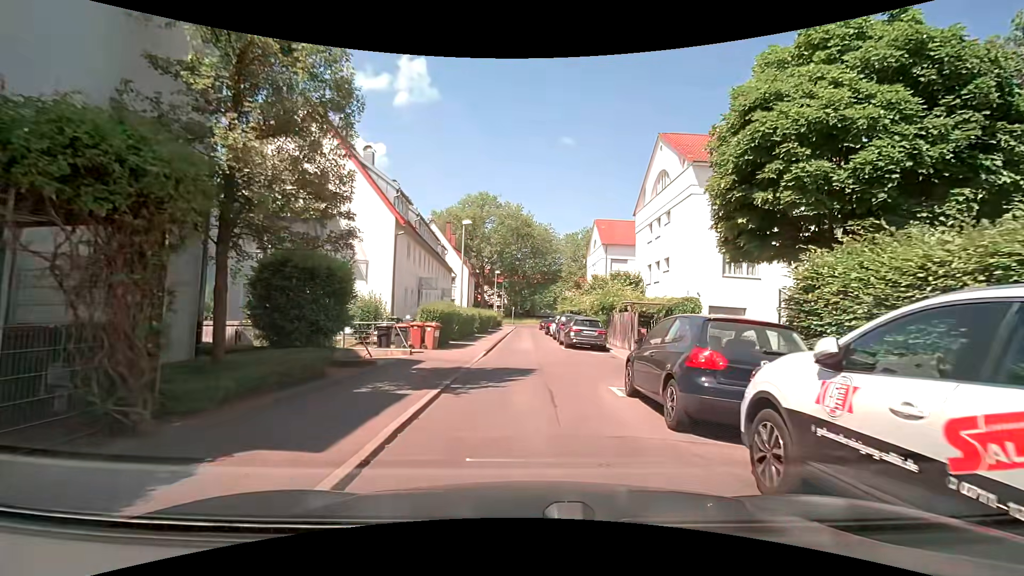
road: residential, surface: asphalt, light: Day
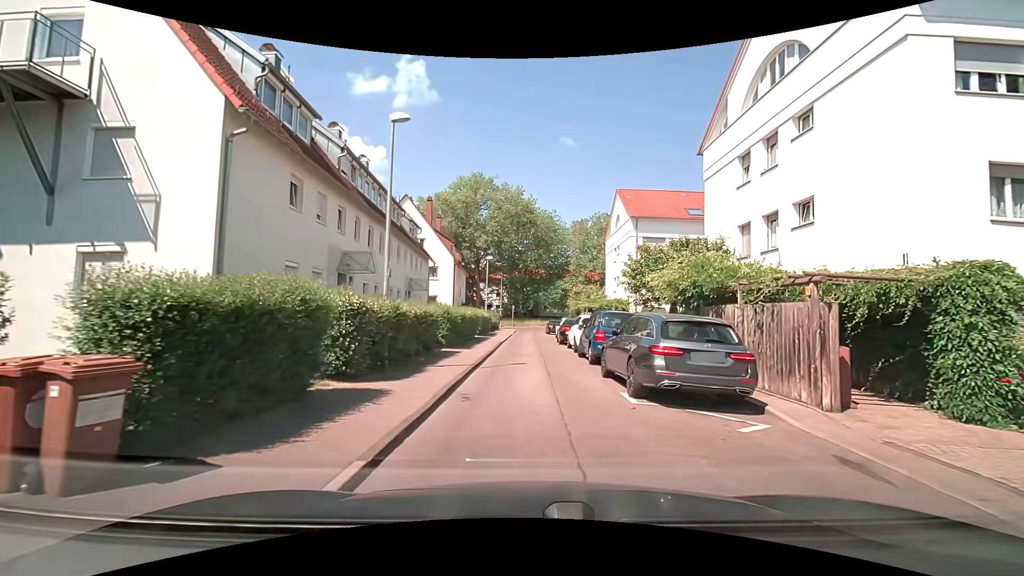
(-0.1, +14.1) m; 0°
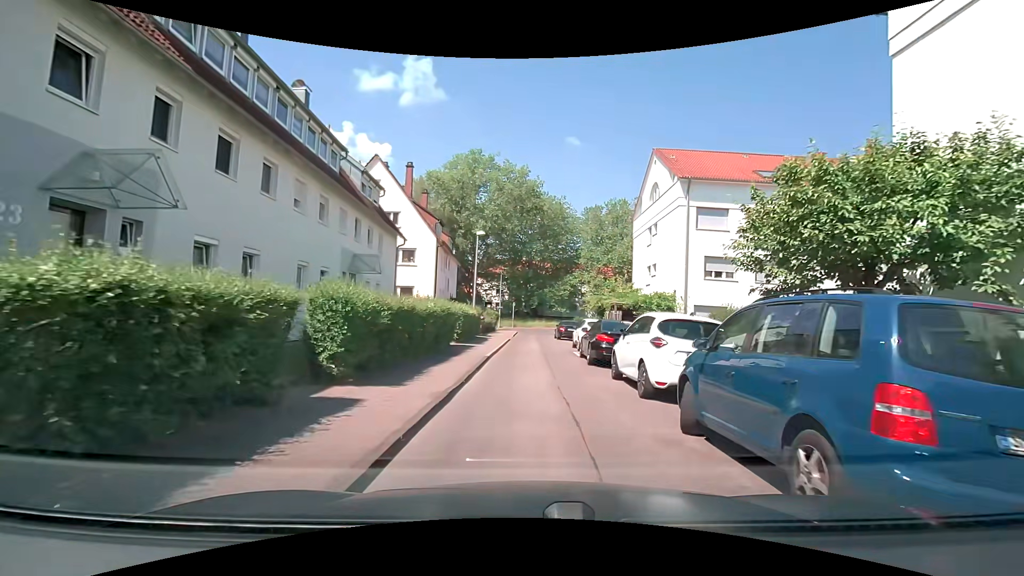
(-0.1, +11.4) m; 0°
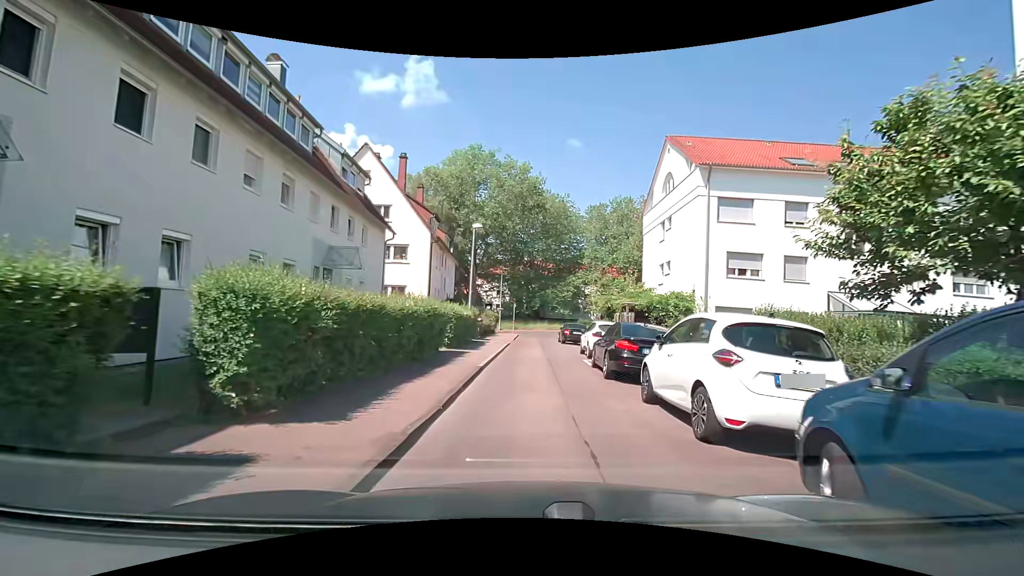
(0.0, +2.9) m; -2°
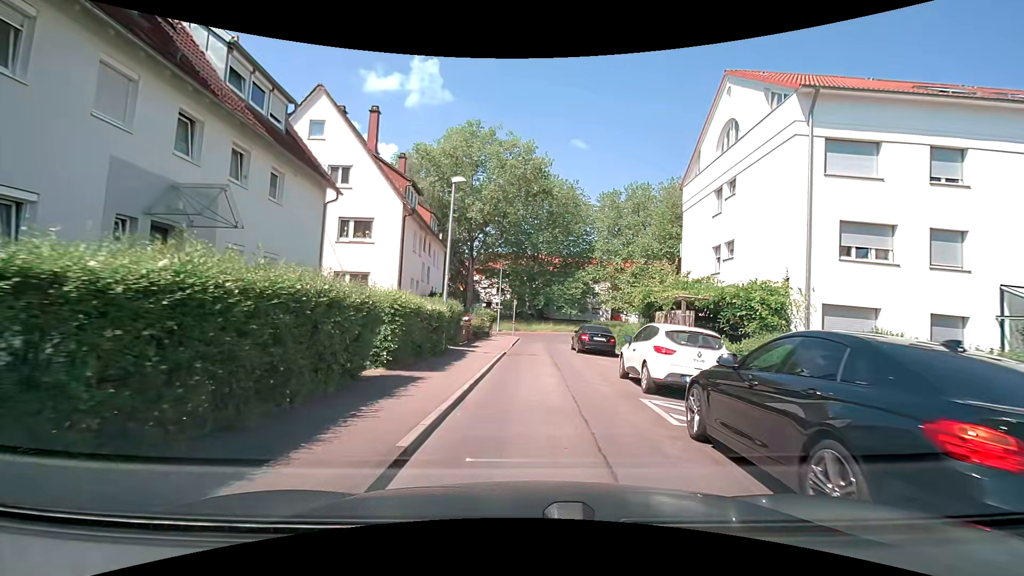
(0.0, +8.7) m; +1°
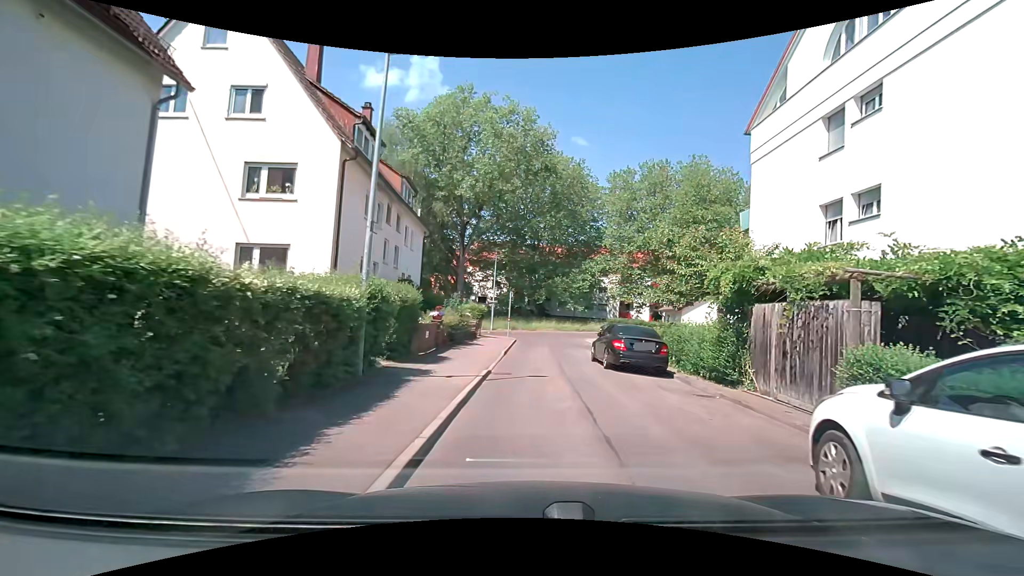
(-0.1, +8.7) m; 0°
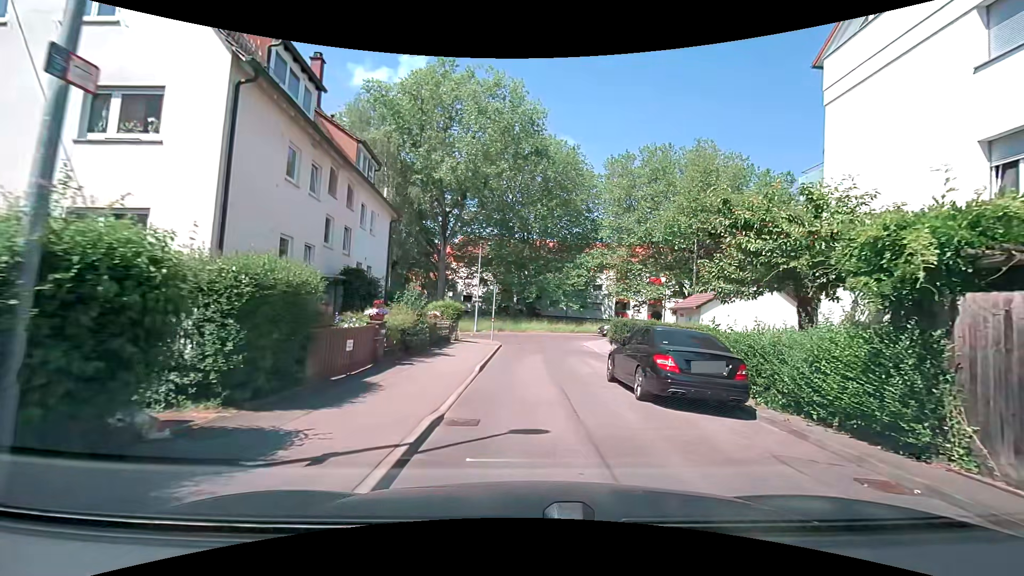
(0.0, +5.8) m; +1°
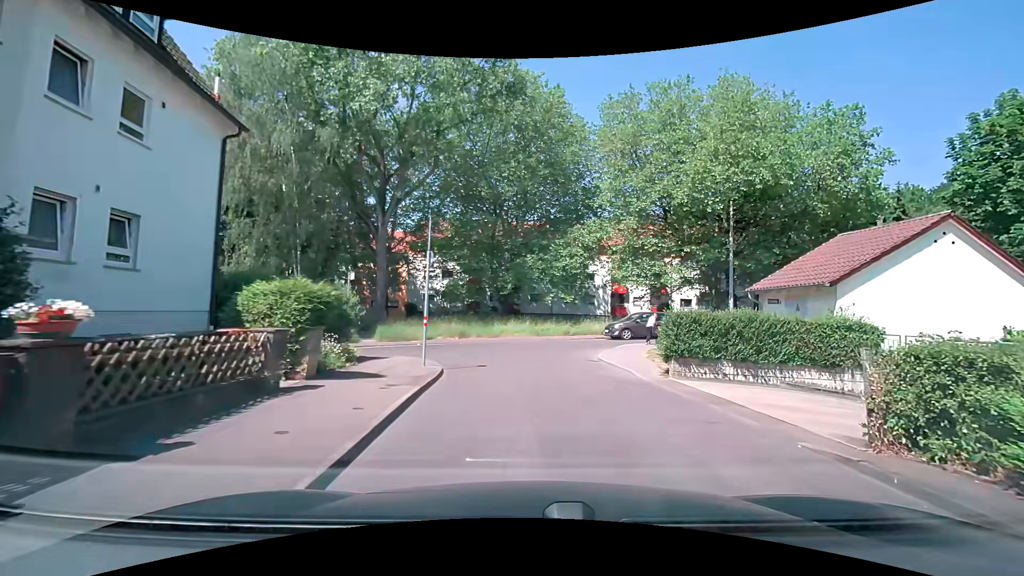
(0.0, +14.0) m; +3°
